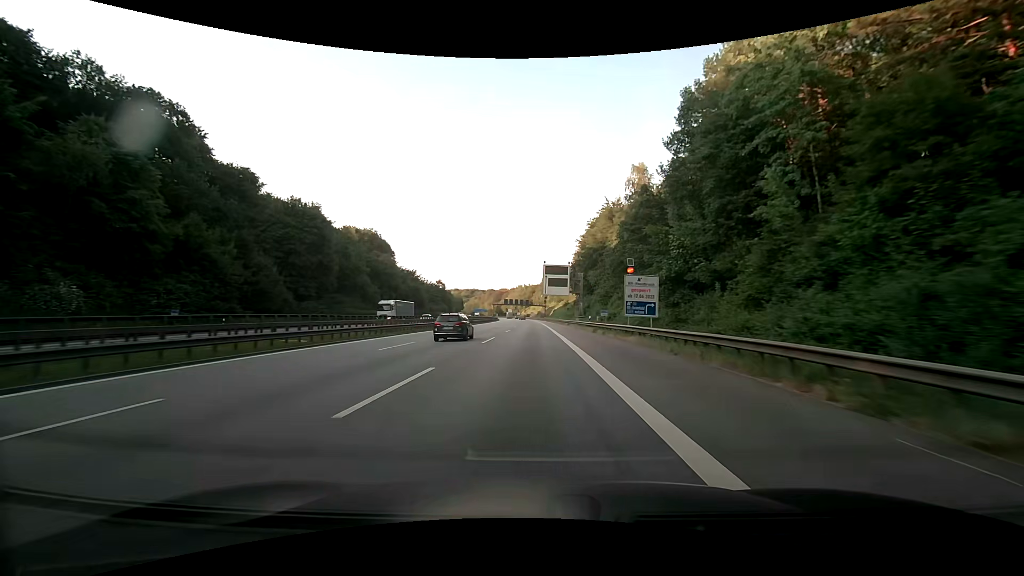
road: motorway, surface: asphalt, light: Day
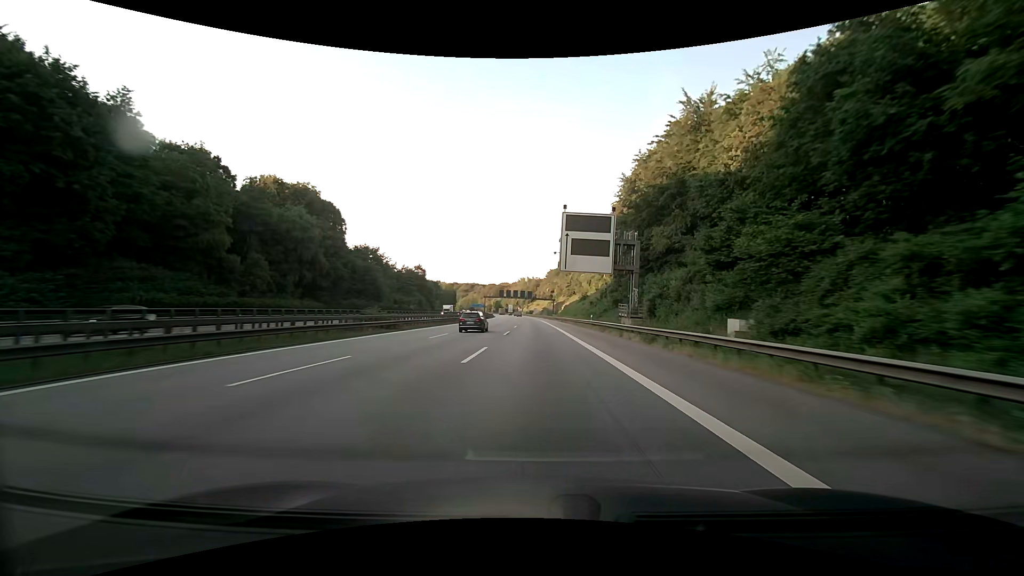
(-0.1, +47.5) m; 0°
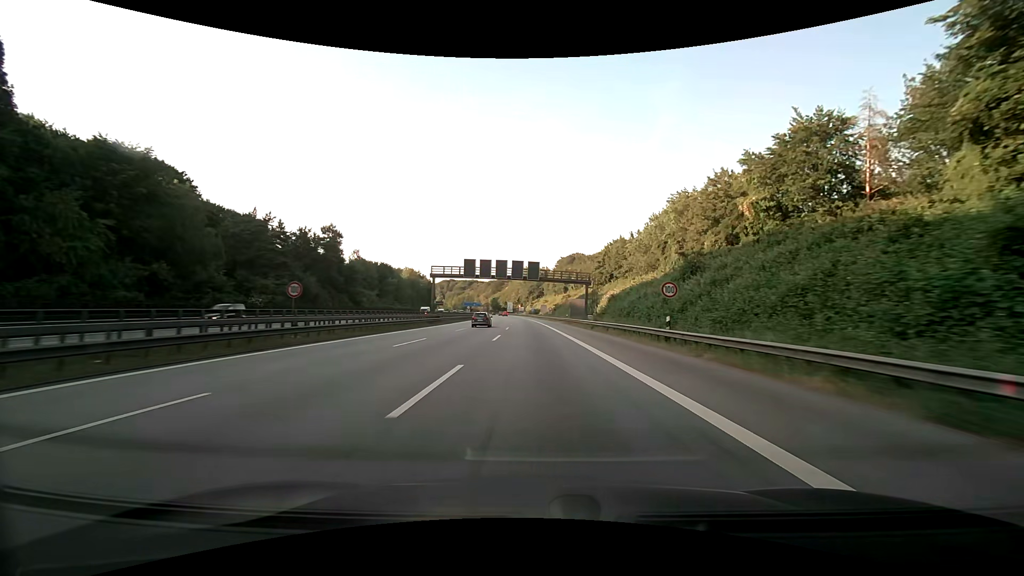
(-0.1, +79.6) m; -1°
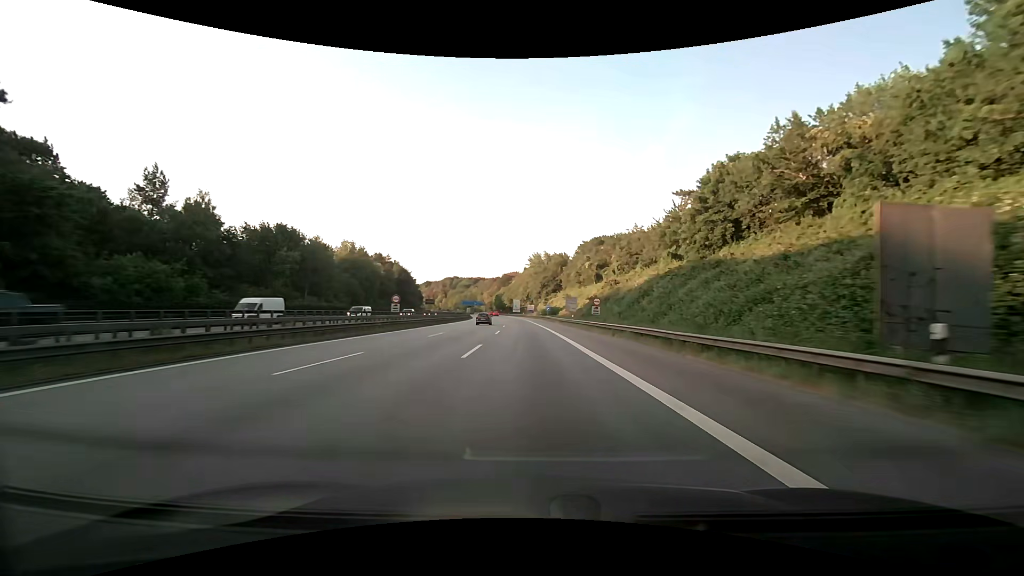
(-0.6, +63.8) m; -1°
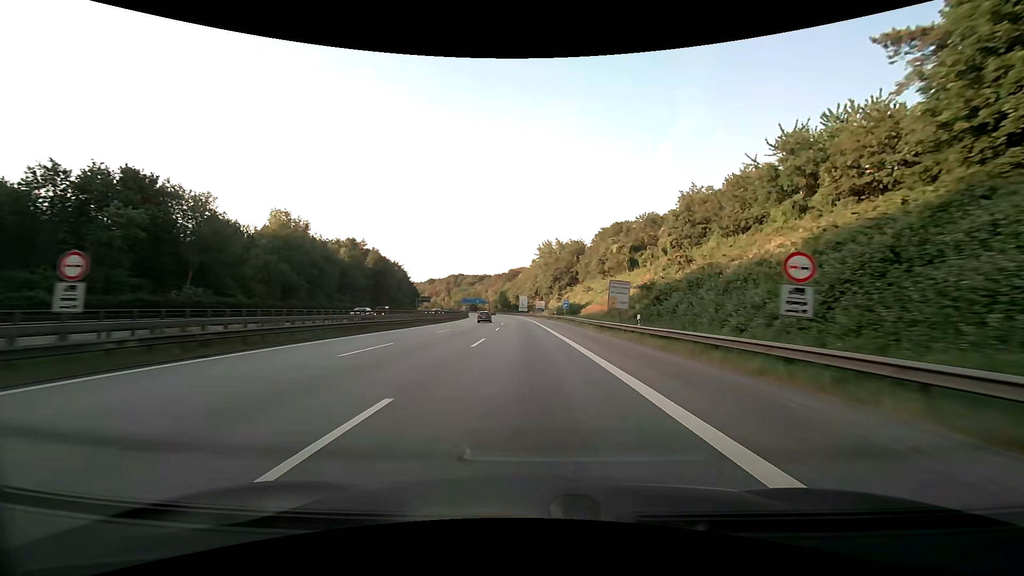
(-0.2, +31.9) m; -1°
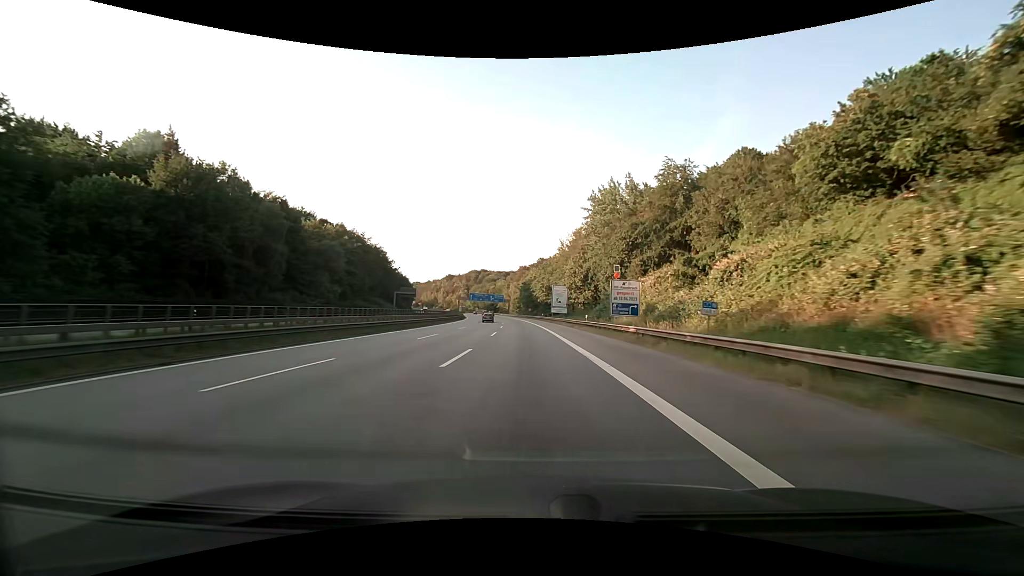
(-2.5, +79.4) m; -4°
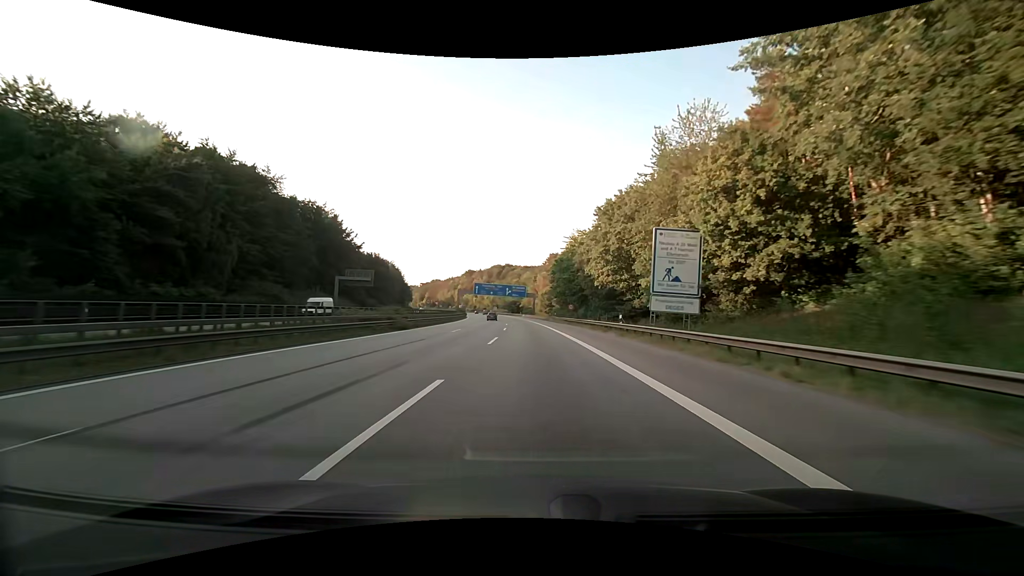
(-1.8, +63.4) m; -4°
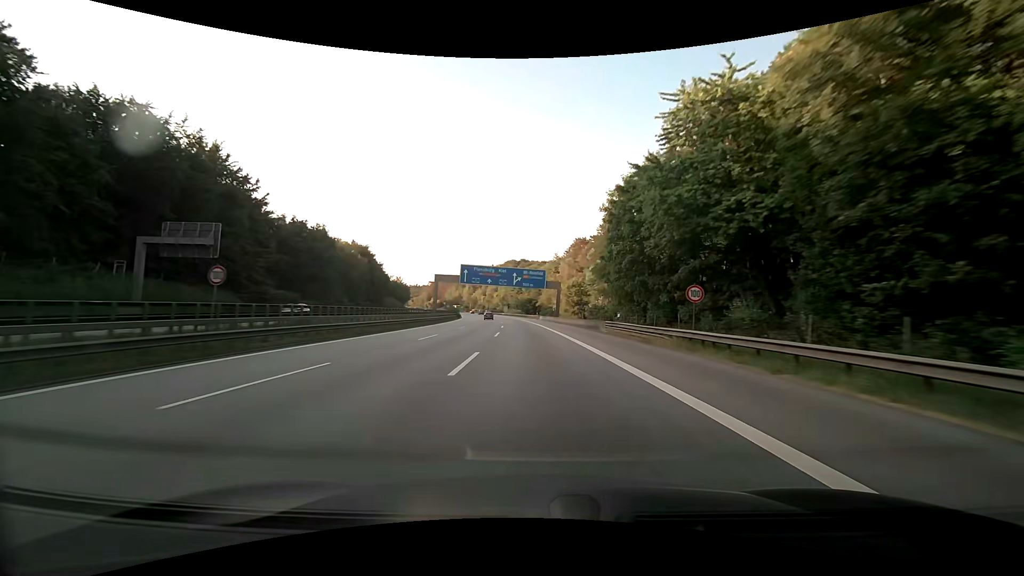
(-0.7, +47.5) m; -2°
